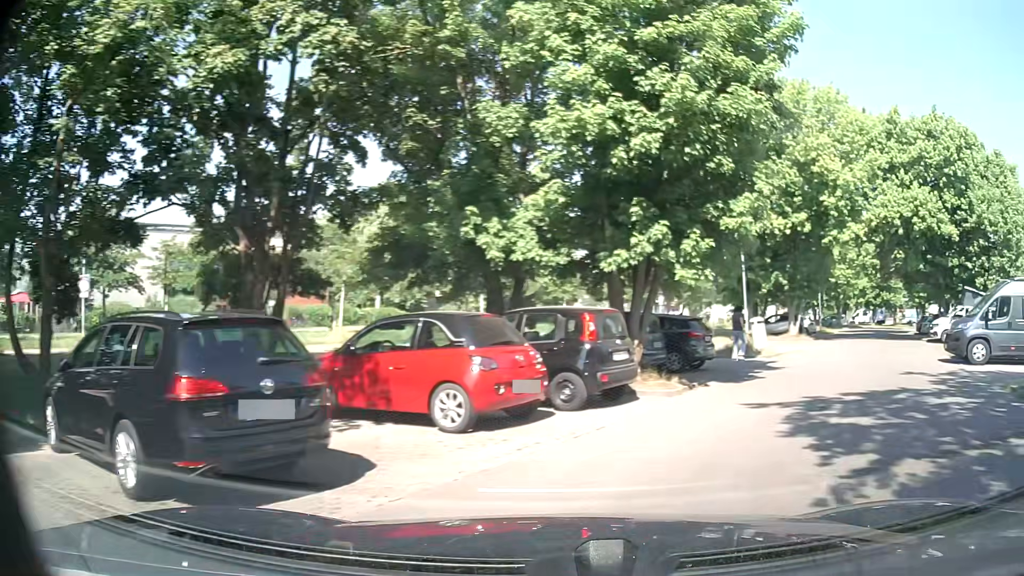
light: Day
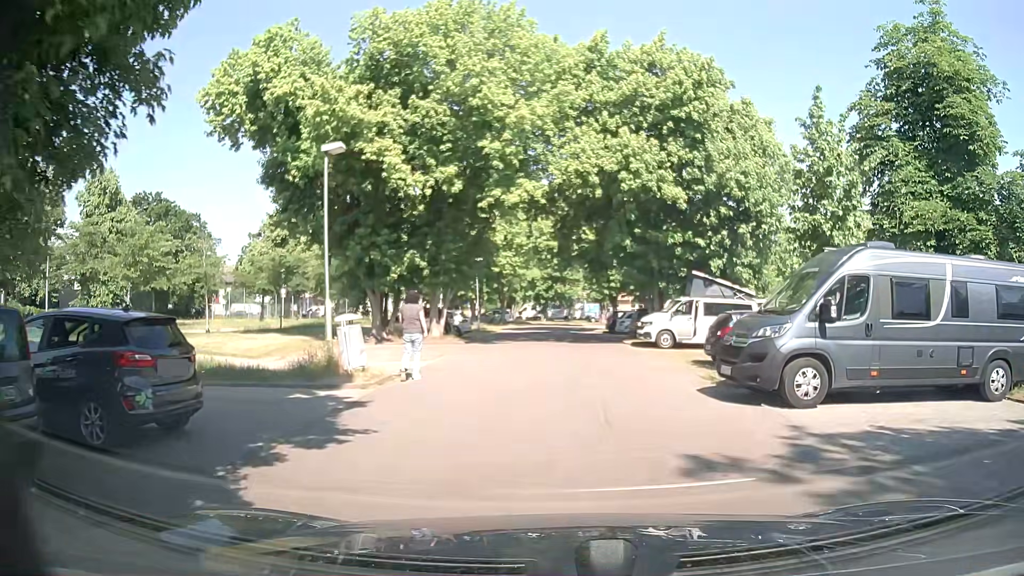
(+3.3, +9.7) m; +27°
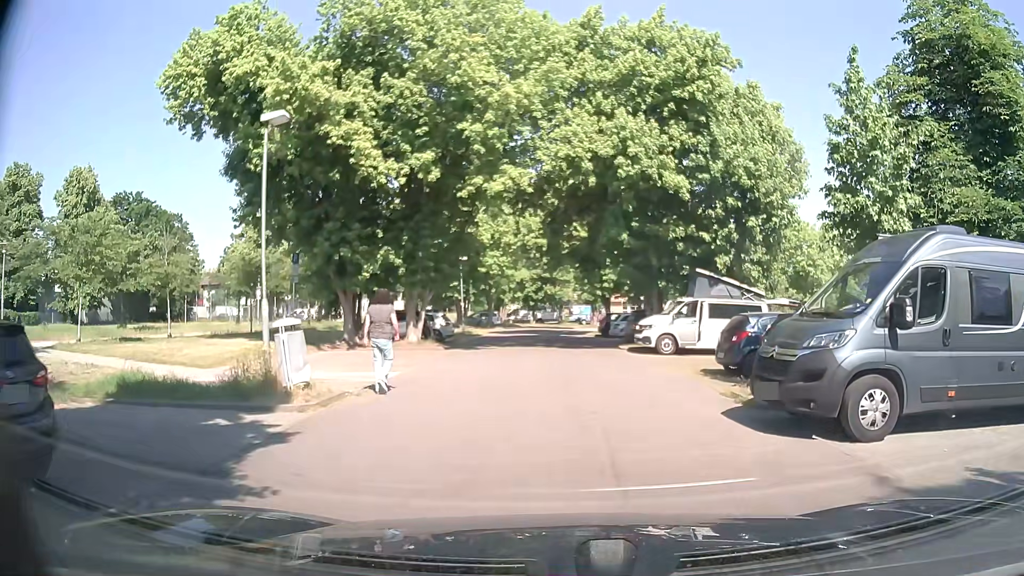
(0.0, +2.6) m; +2°
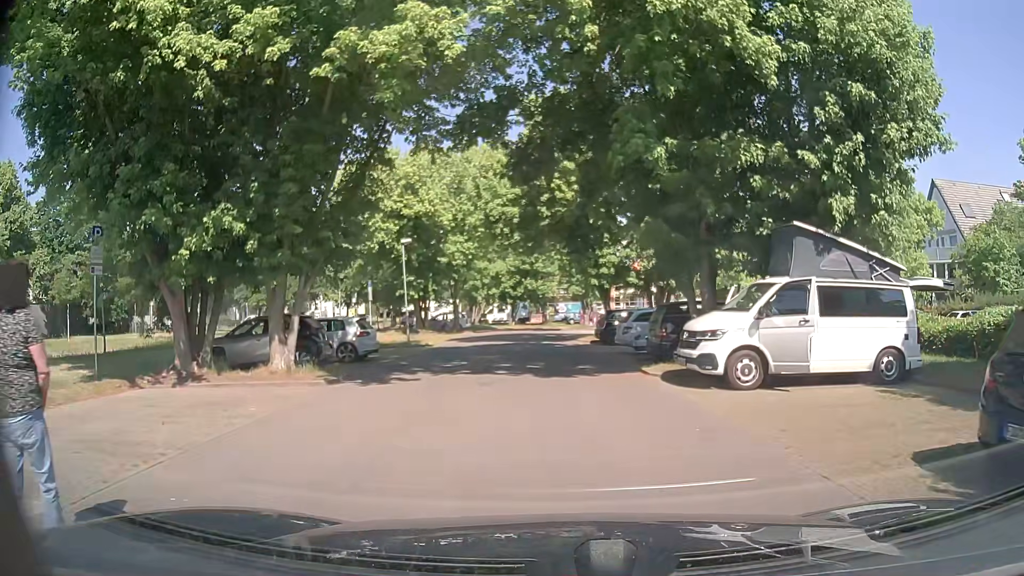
(+0.1, +11.5) m; 0°
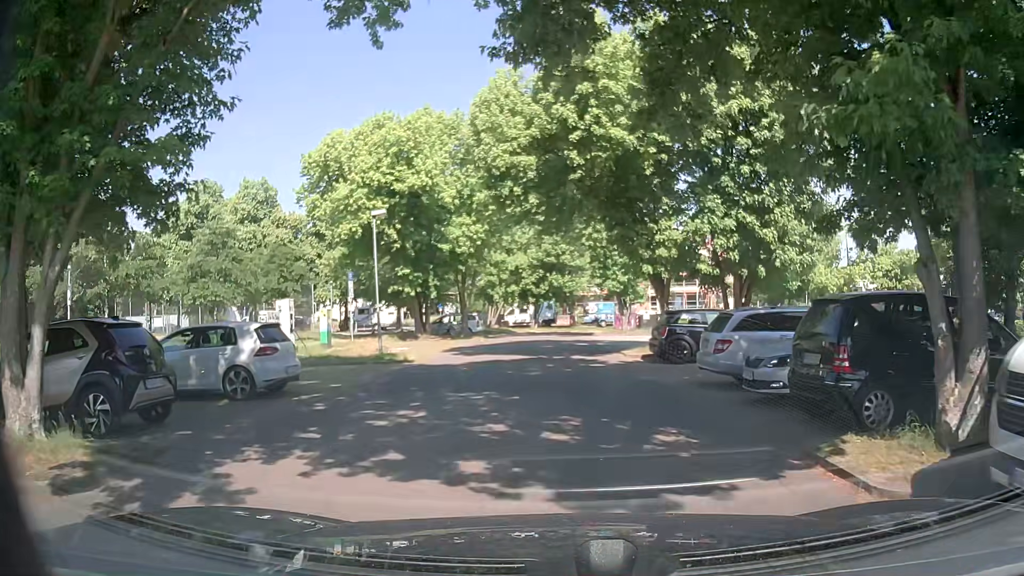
(-0.2, +9.0) m; -2°
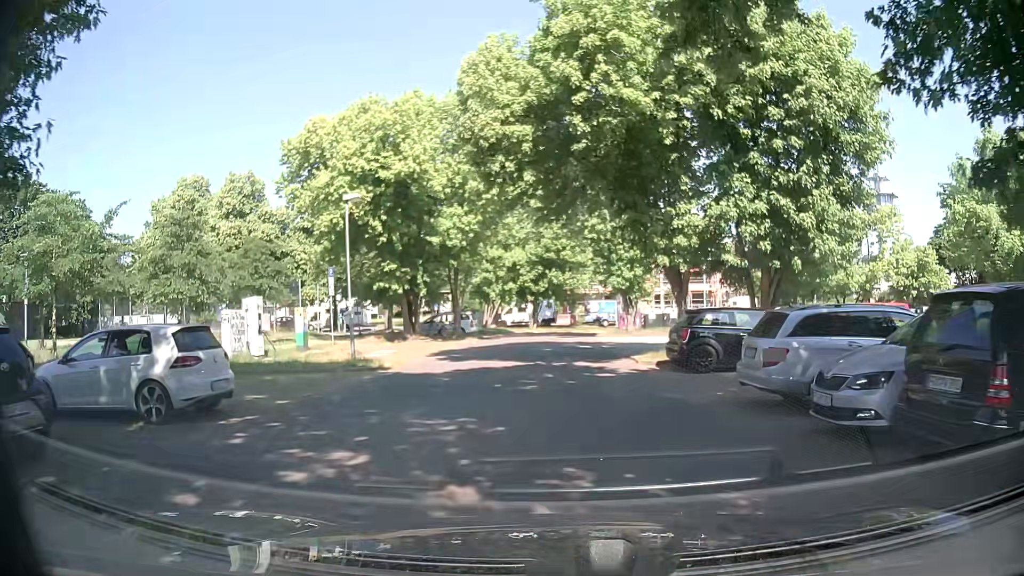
(0.0, +2.9) m; 0°
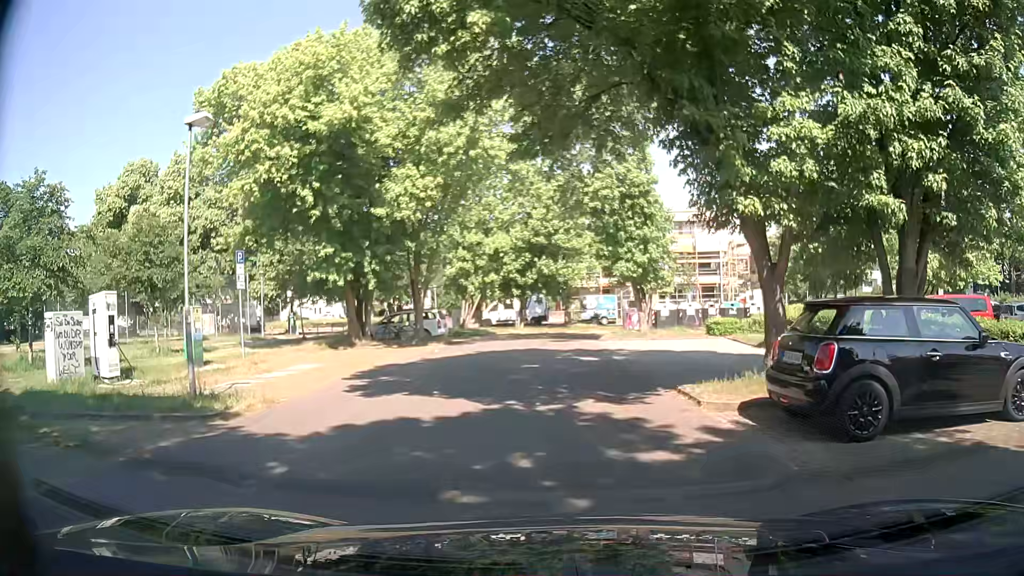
(+0.1, +8.2) m; +2°
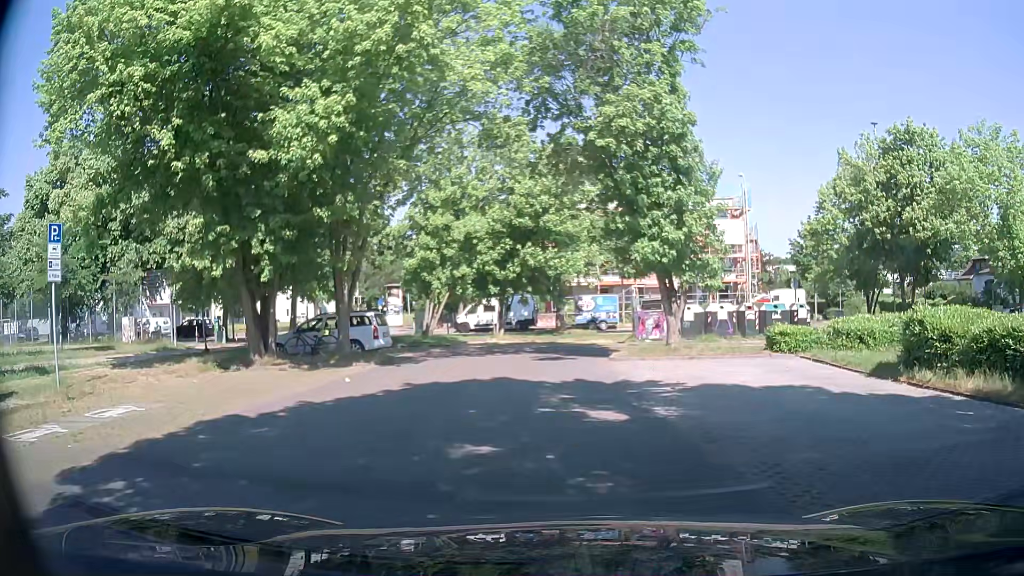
(-0.1, +8.9) m; 0°
